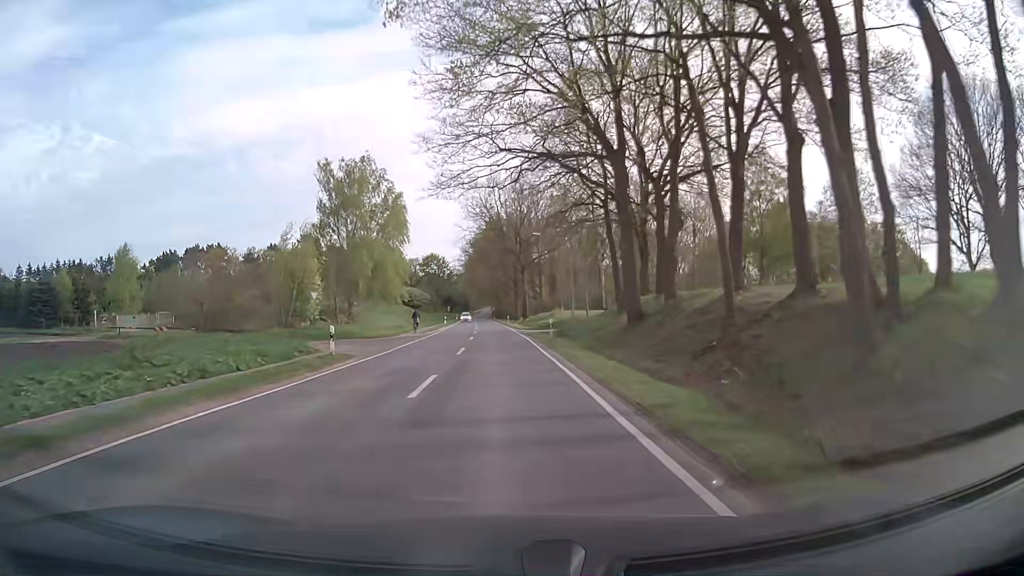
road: secondary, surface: asphalt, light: Day
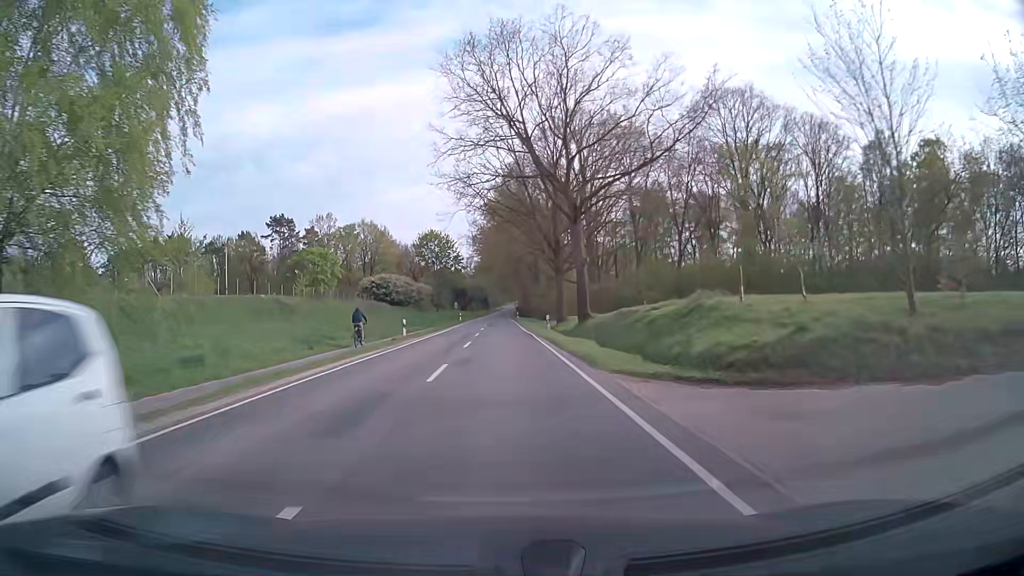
(-0.5, +46.6) m; -1°
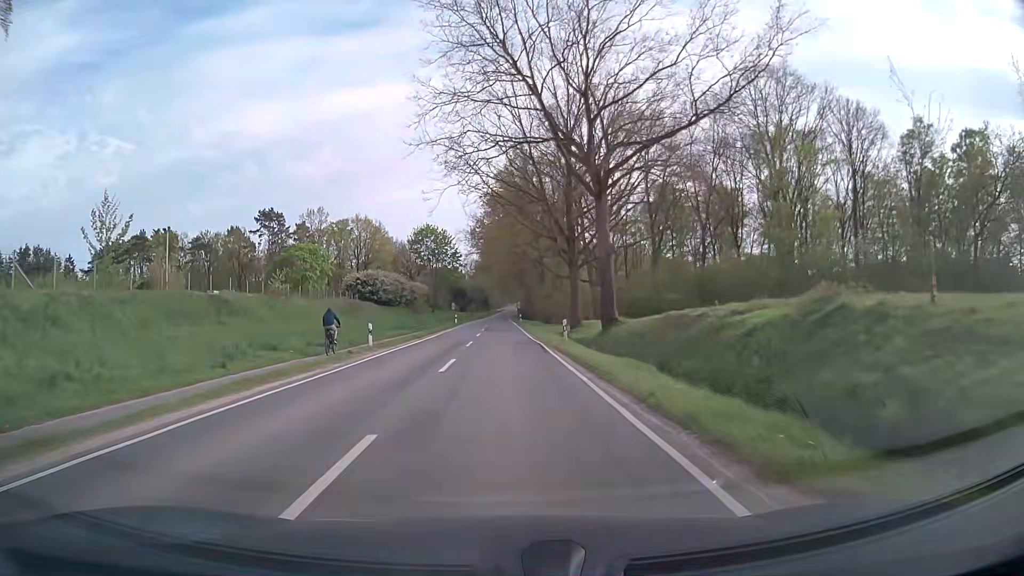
(-0.1, +9.5) m; -1°
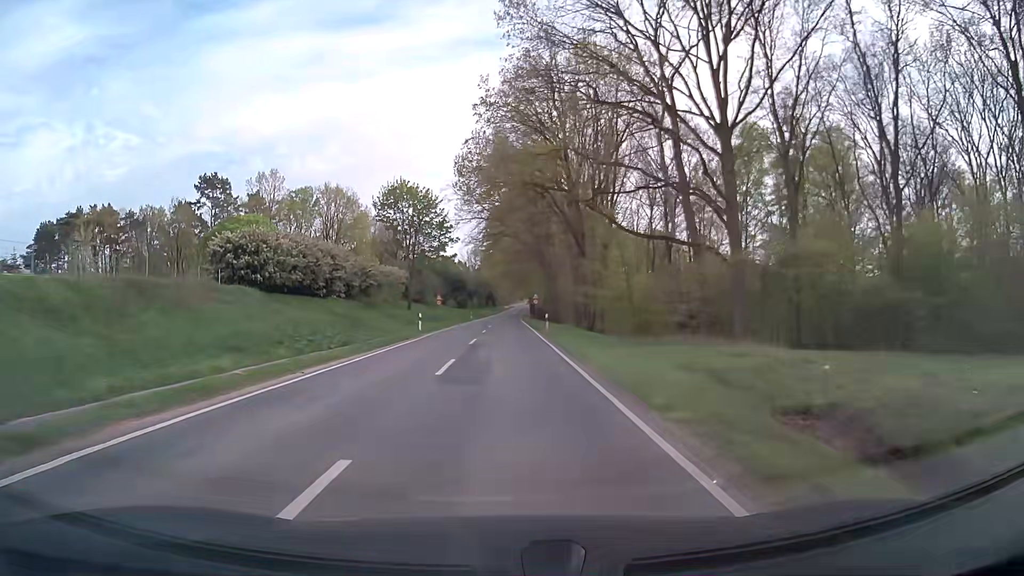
(-0.1, +37.7) m; -1°
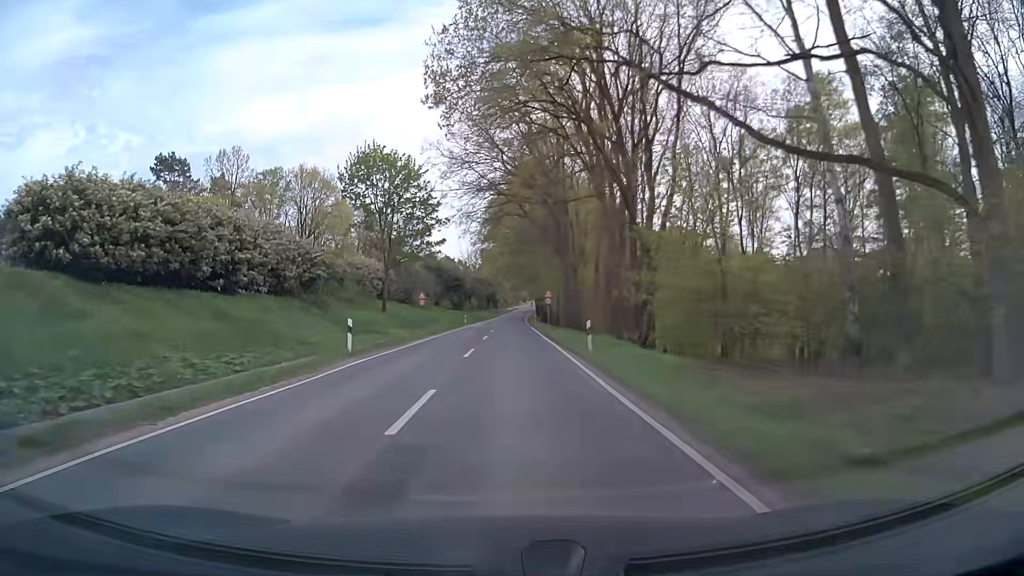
(0.0, +18.5) m; 0°
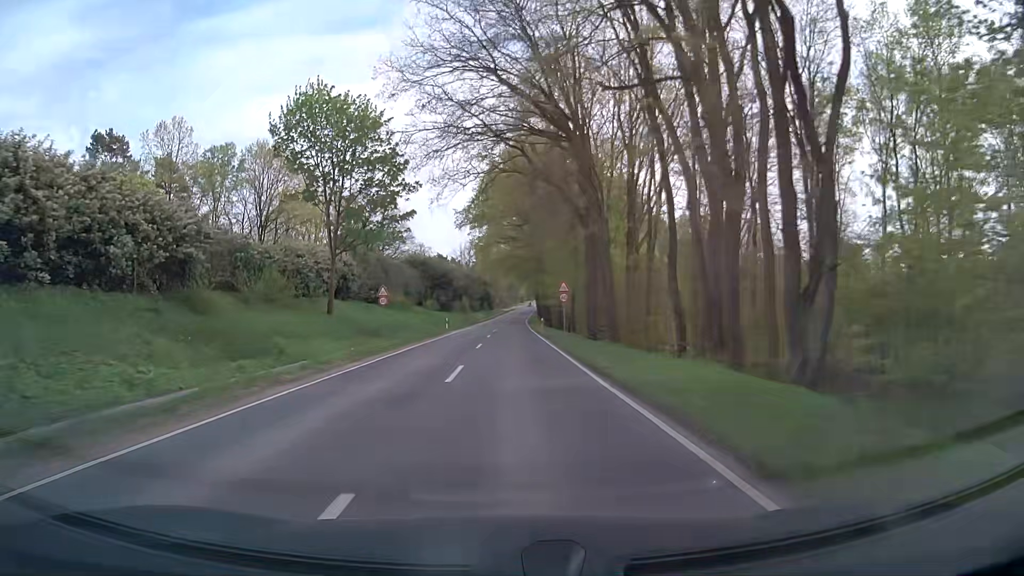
(0.0, +18.4) m; 0°
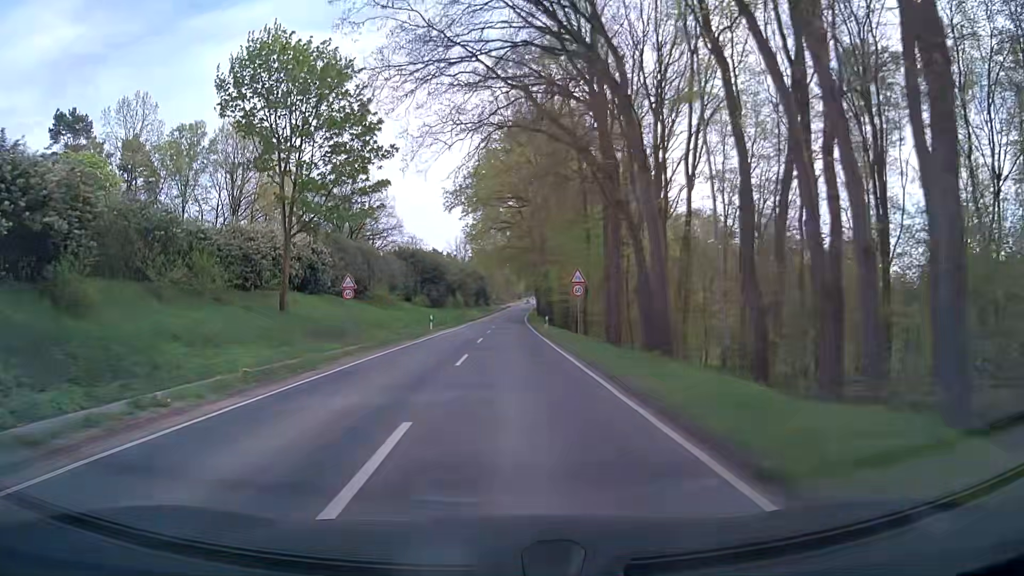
(0.0, +9.2) m; 0°
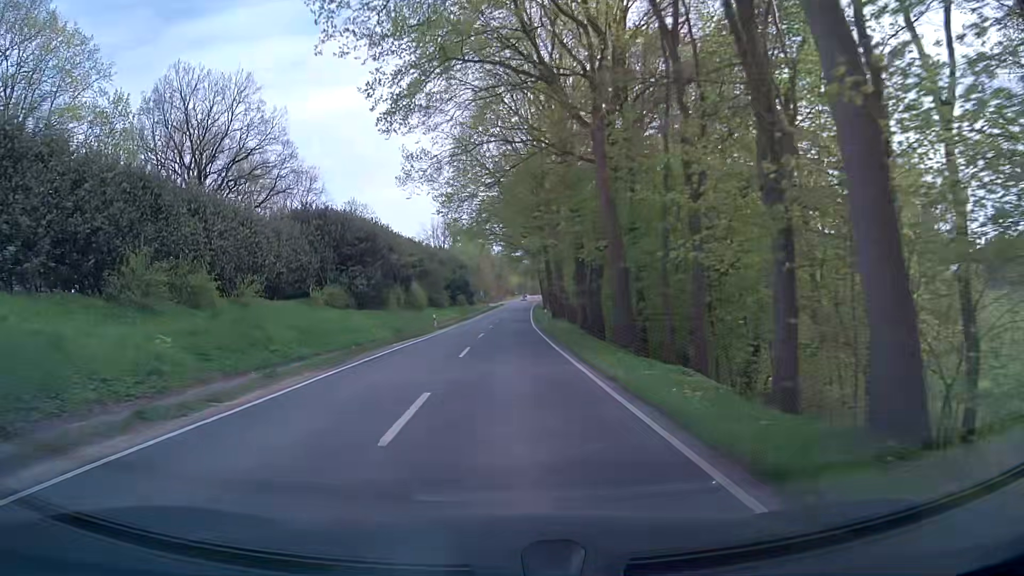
(+0.6, +45.9) m; +1°
(0, +10) (0, +20) (0, +30) (0, +40) (0, +50) (0, +60) (+1, +70) (+1, +80) (+2, +90) (+2, +100) m
